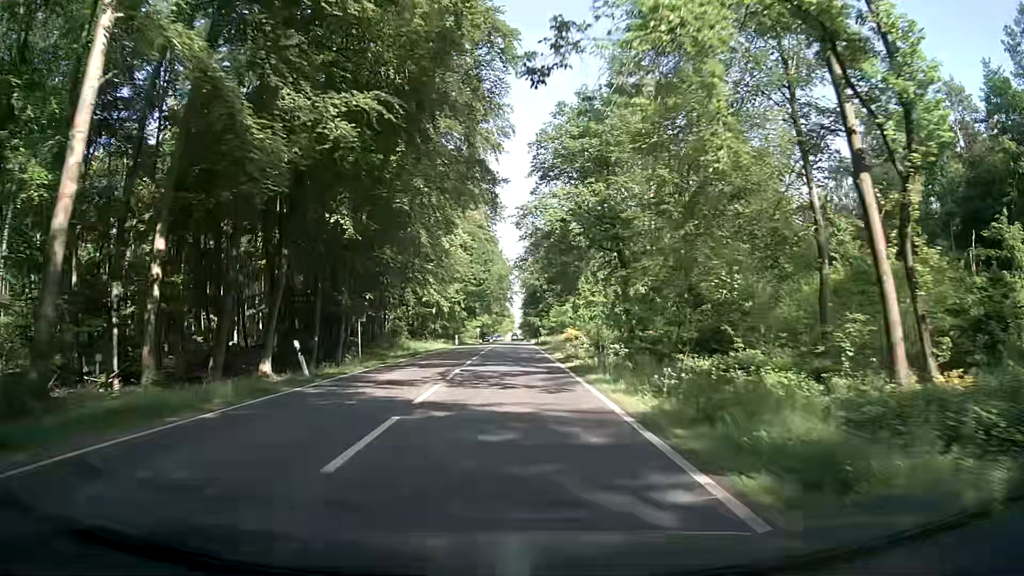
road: primary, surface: asphalt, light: Day
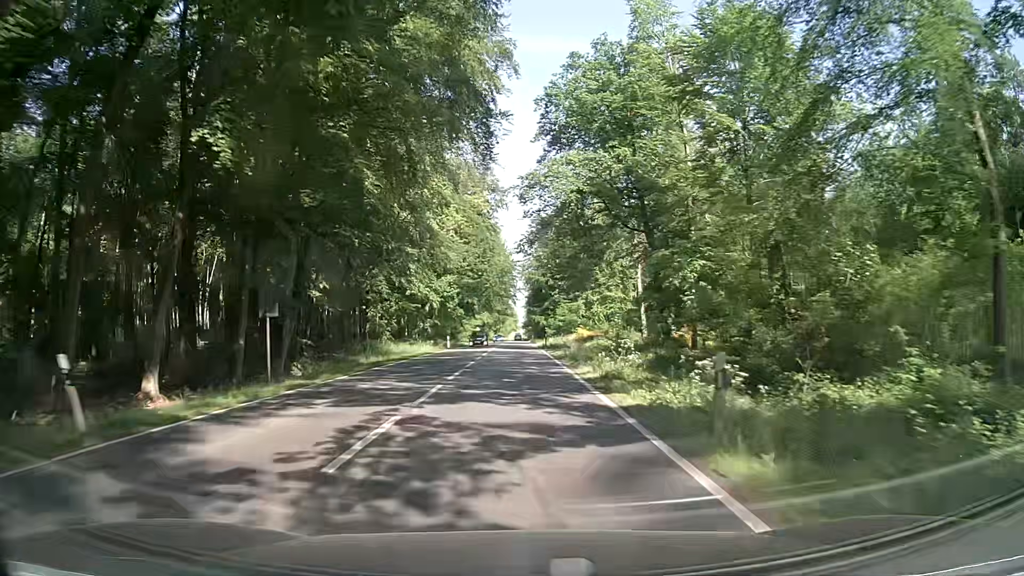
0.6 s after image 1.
(-0.1, +11.4) m; 0°
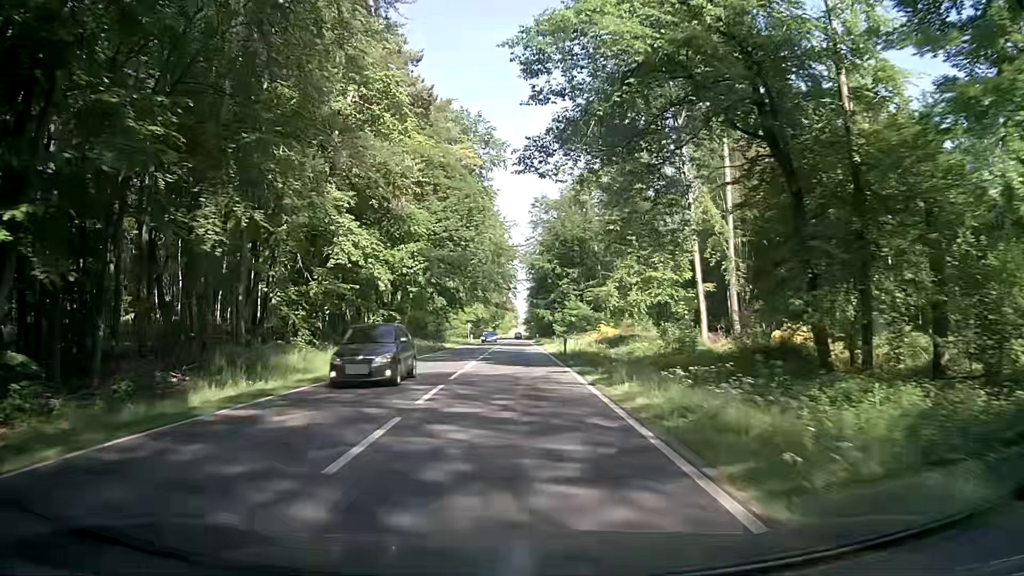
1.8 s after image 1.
(-0.4, +22.7) m; -1°
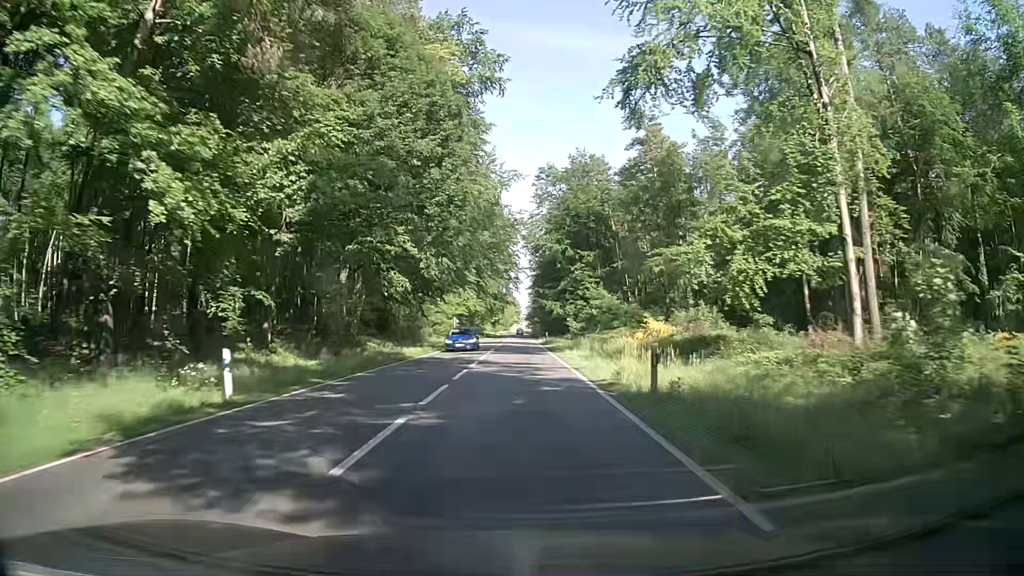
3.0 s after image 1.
(-0.2, +22.7) m; 0°
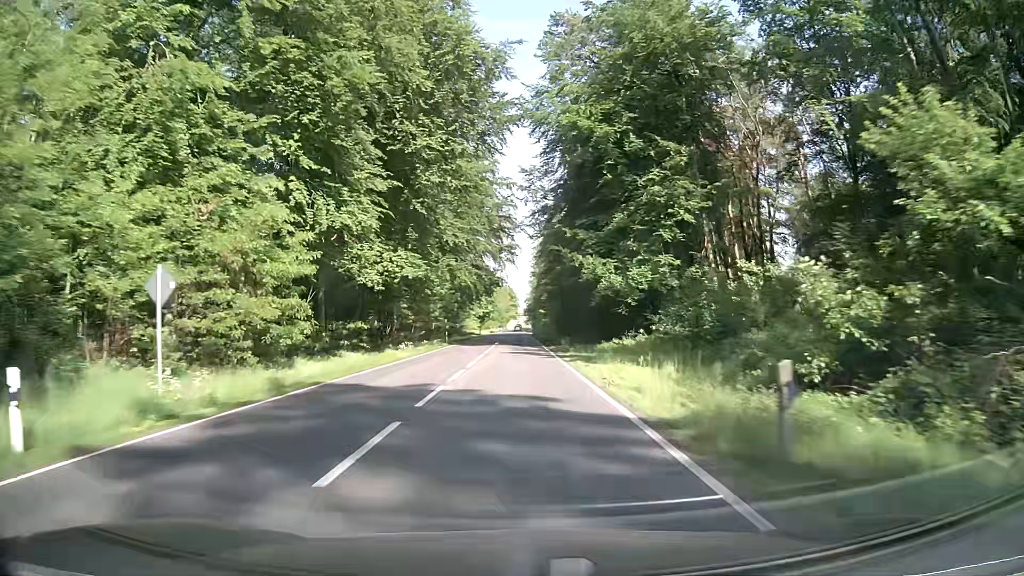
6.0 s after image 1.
(-0.2, +56.9) m; 0°
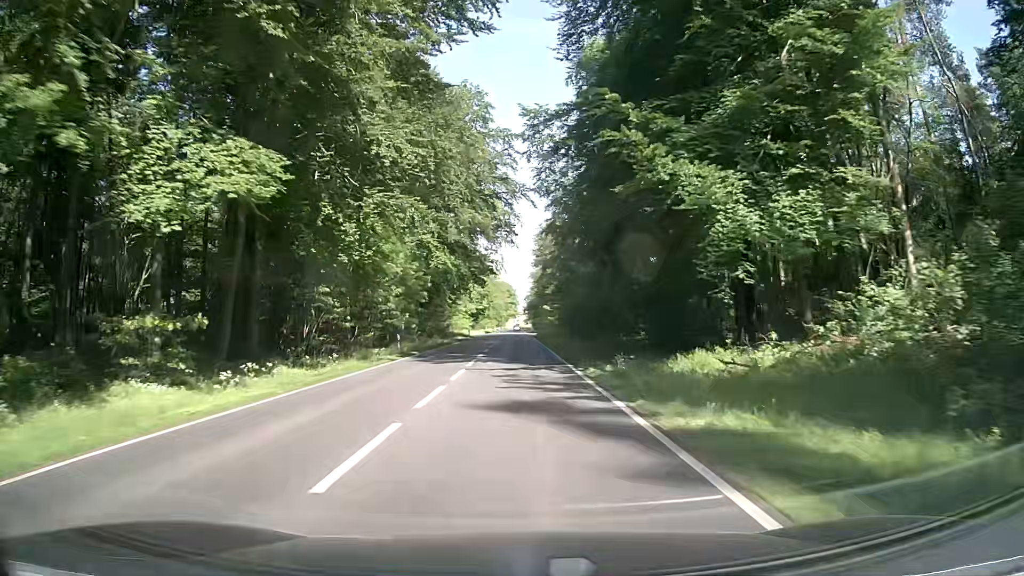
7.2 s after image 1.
(+0.1, +22.8) m; 0°
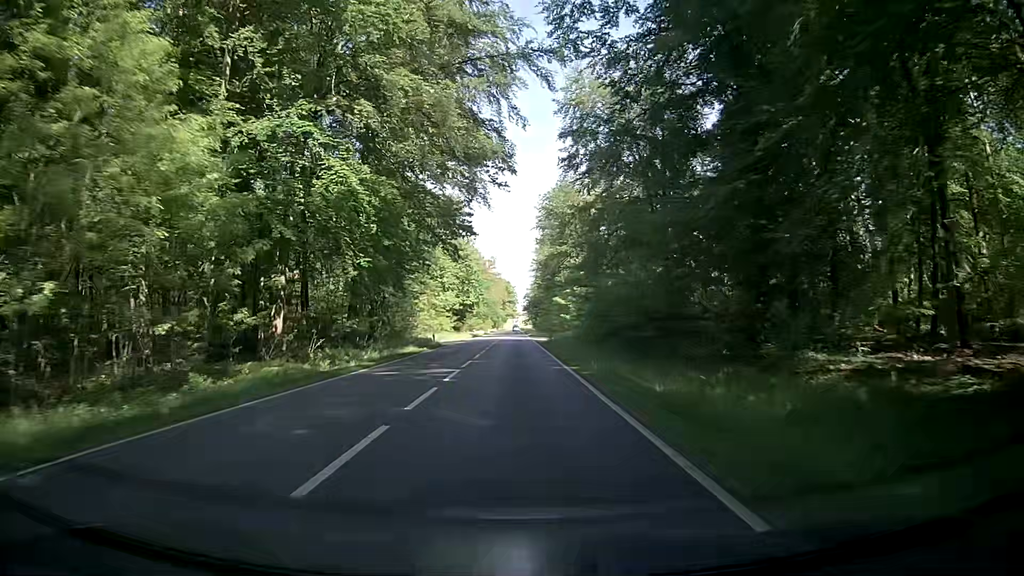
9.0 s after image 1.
(+0.1, +34.0) m; 0°
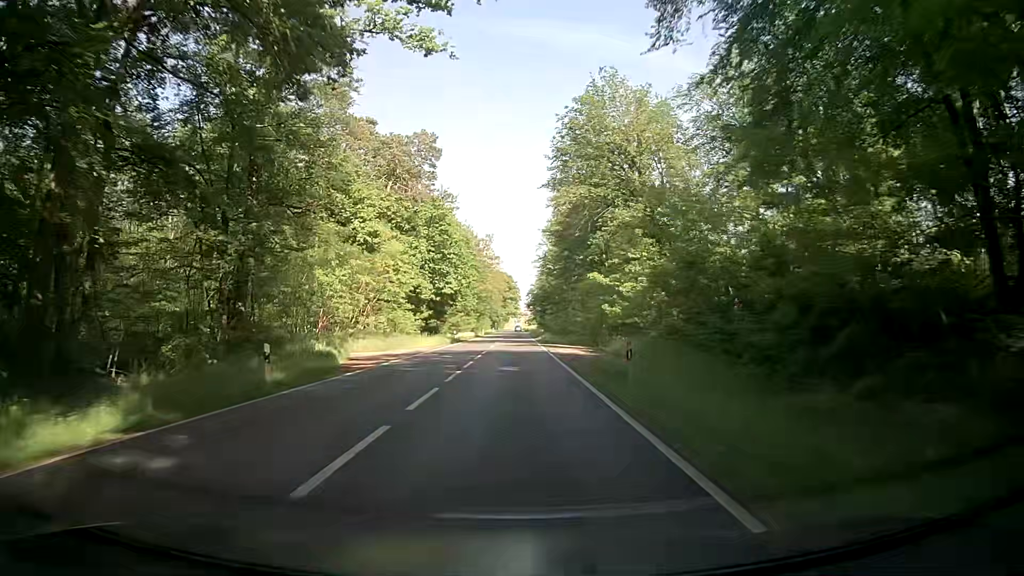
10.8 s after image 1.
(-0.1, +33.9) m; -1°
(0, +10) (0, +20) (0, +30) (0, +40) (0, +50) (0, +60) (0, +70) (0, +80) (+1, +90) (+1, +100) m
